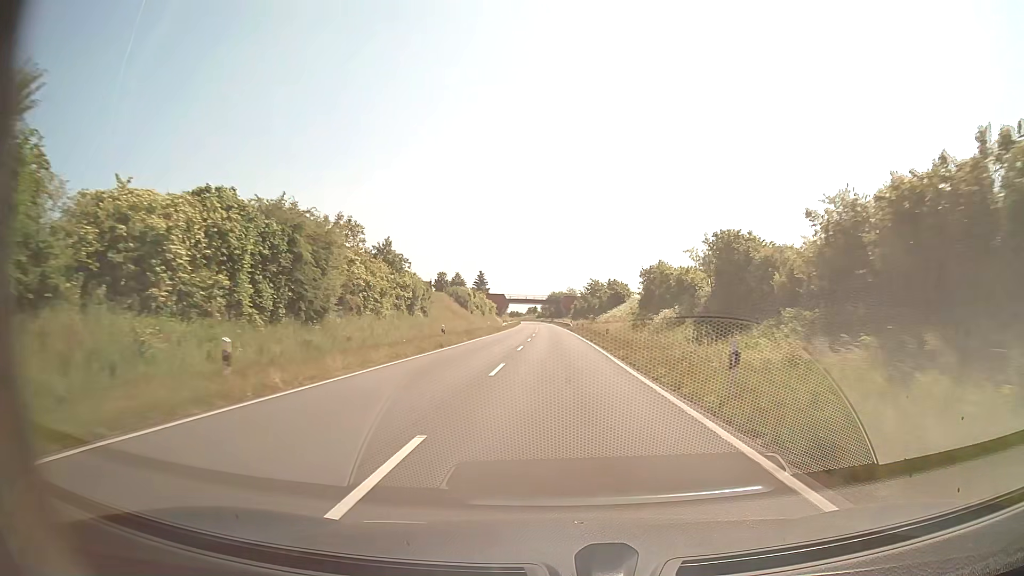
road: secondary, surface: asphalt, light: Day
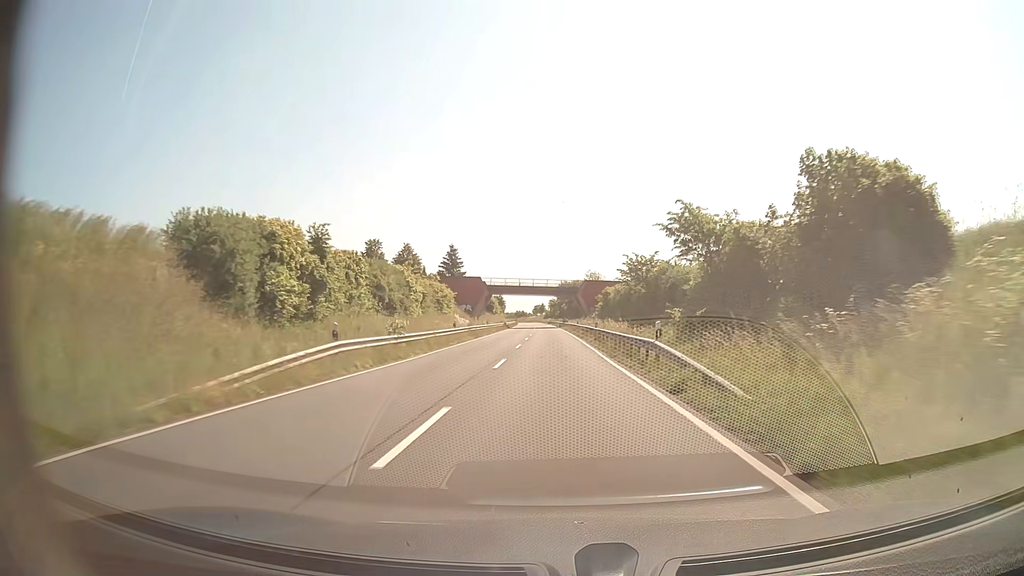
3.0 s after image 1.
(-0.7, +70.5) m; -1°
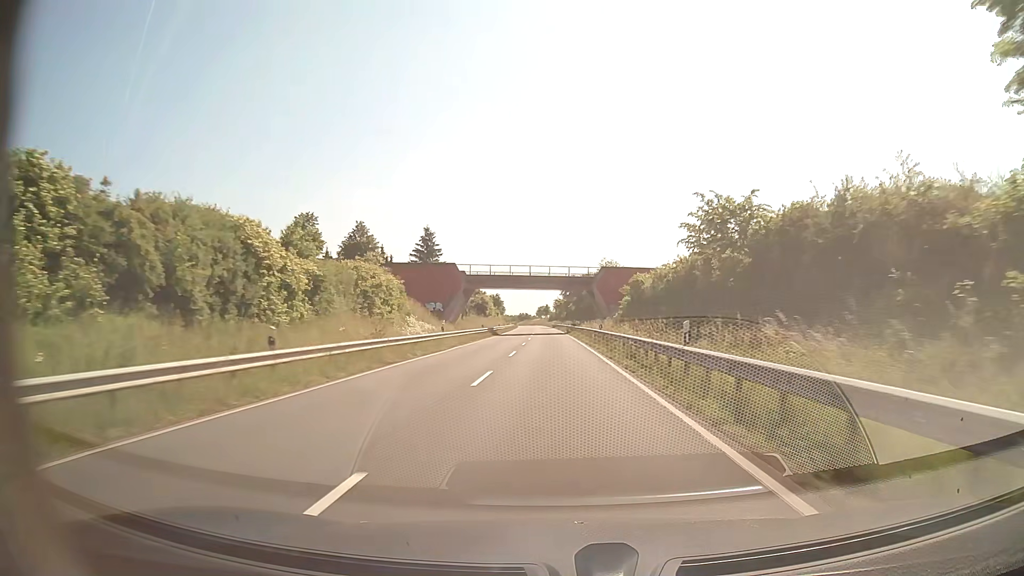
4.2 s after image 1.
(-0.1, +28.5) m; 0°
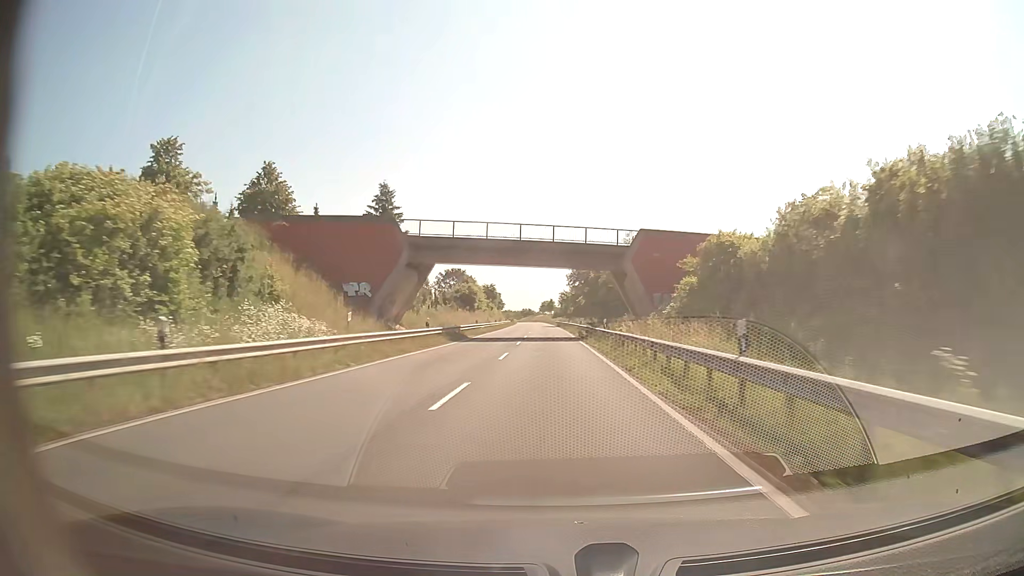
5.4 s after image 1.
(-0.2, +28.6) m; -1°
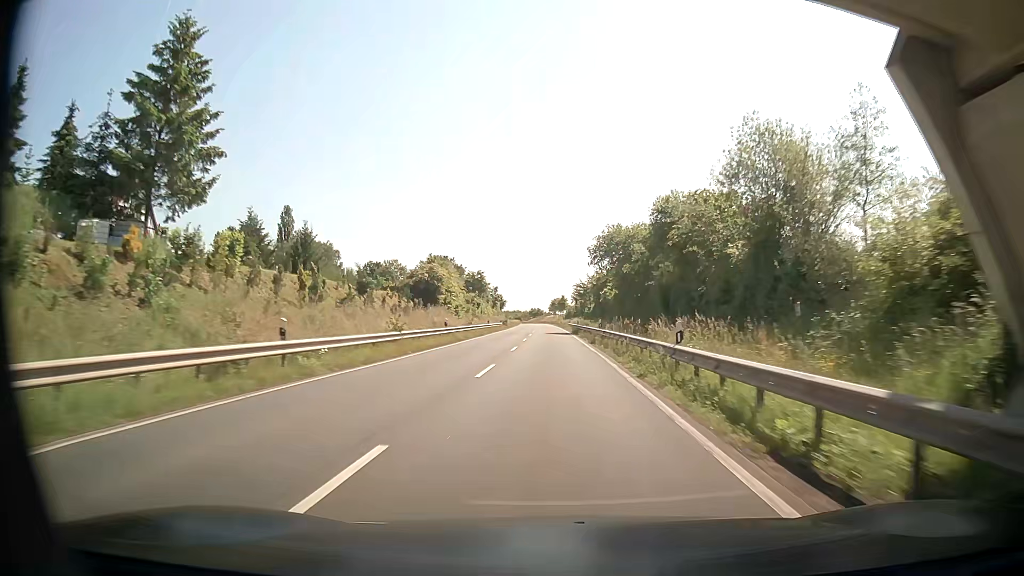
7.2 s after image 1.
(-0.1, +43.2) m; -1°
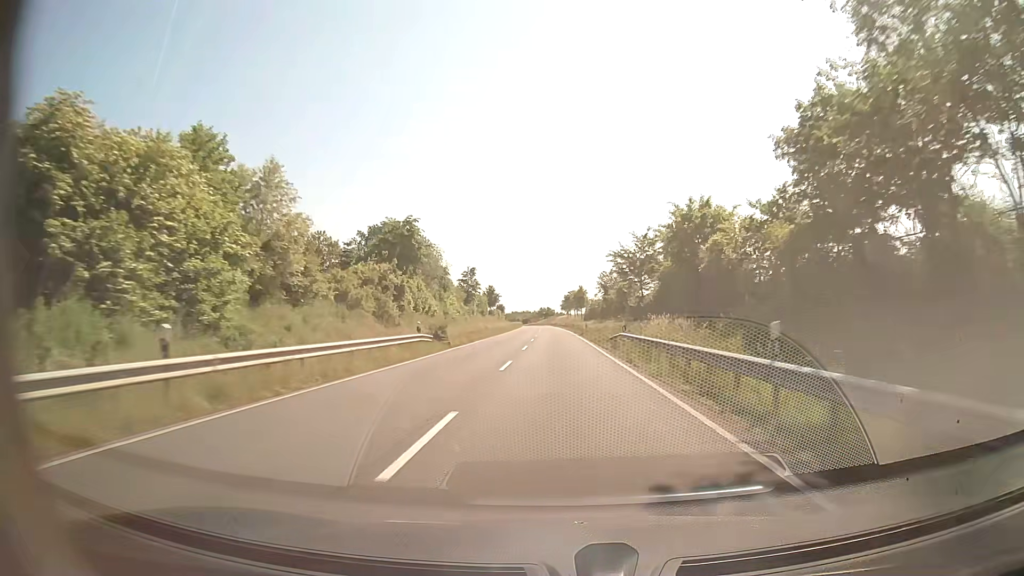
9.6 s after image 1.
(-0.6, +58.1) m; -1°
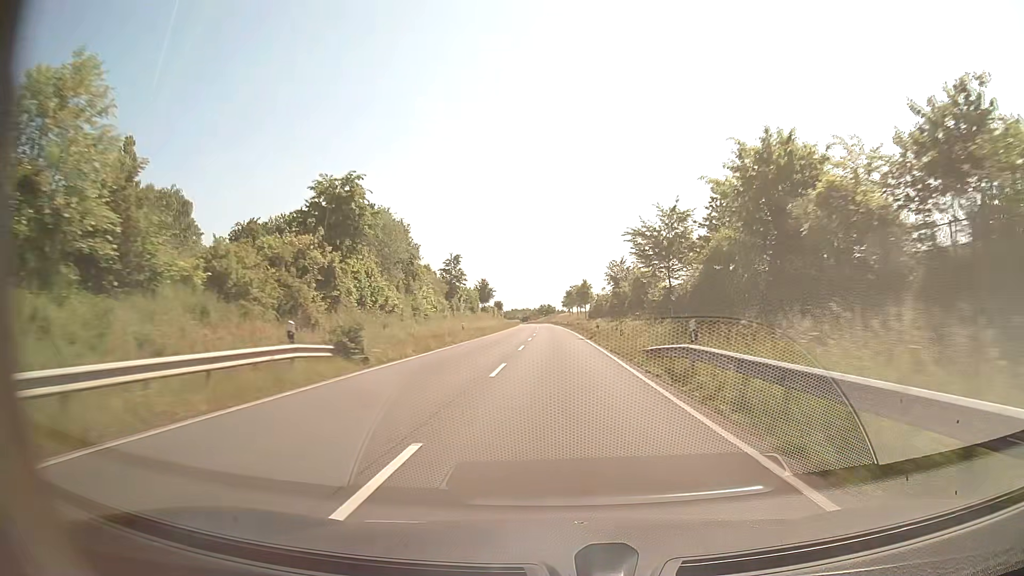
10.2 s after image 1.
(0.0, +14.7) m; 0°
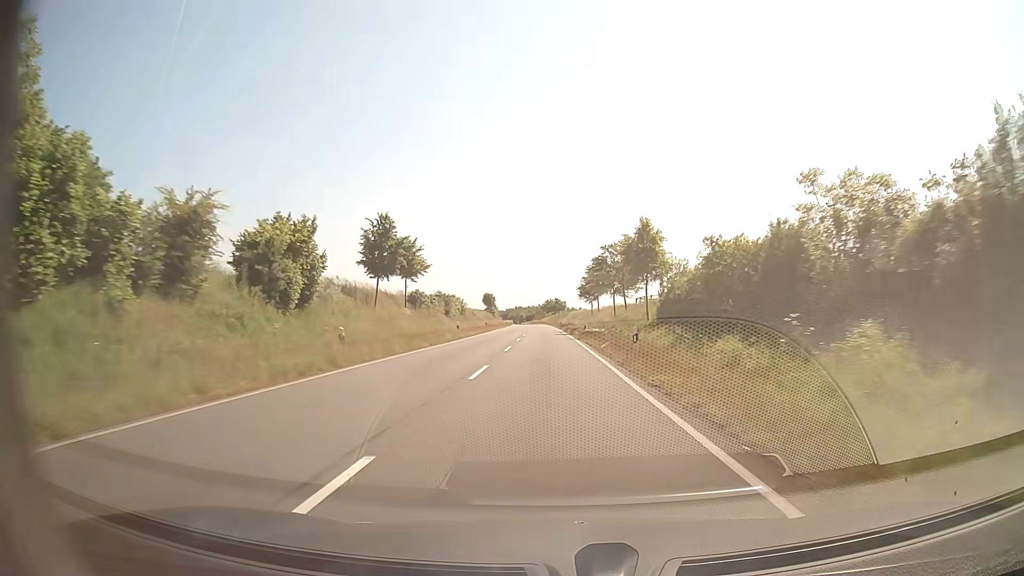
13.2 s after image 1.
(-0.3, +73.7) m; -1°
(0, +10) (0, +20) (0, +30) (0, +40) (-1, +50) (-1, +60) (-1, +70) (-1, +80) (-2, +90) (-2, +100) m
